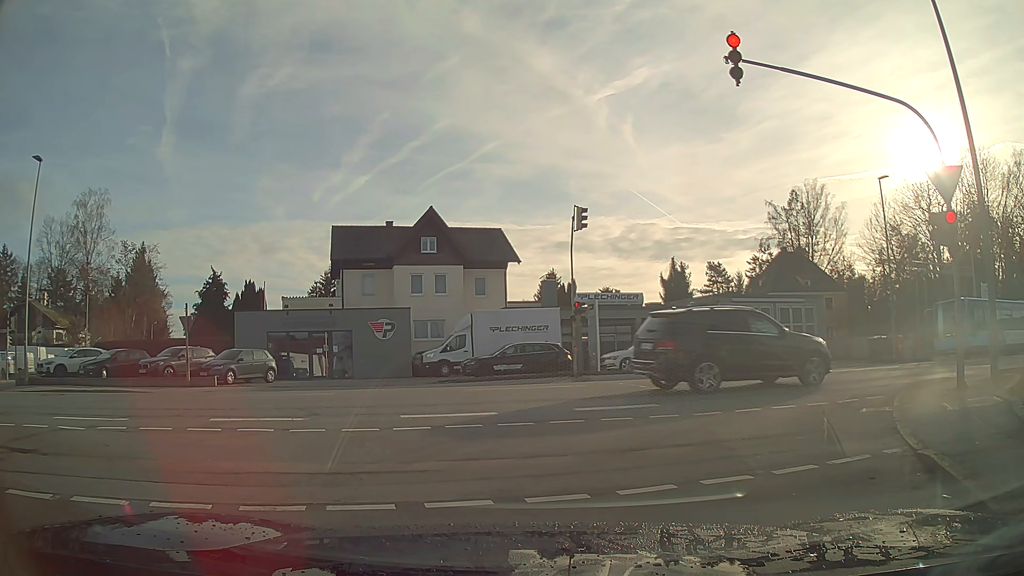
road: residential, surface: asphalt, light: Day
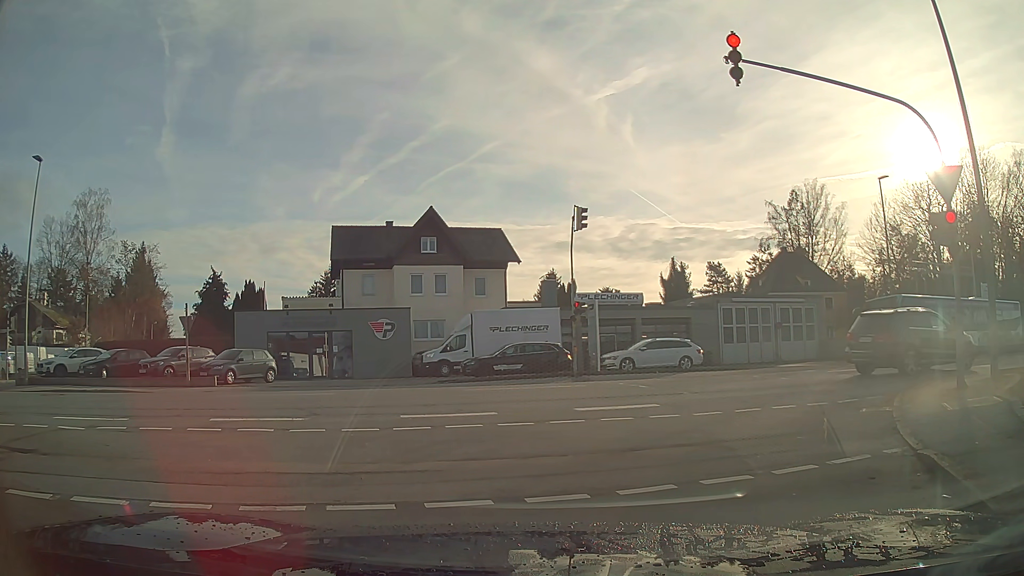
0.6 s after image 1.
(0.0, 0.0) m; 0°
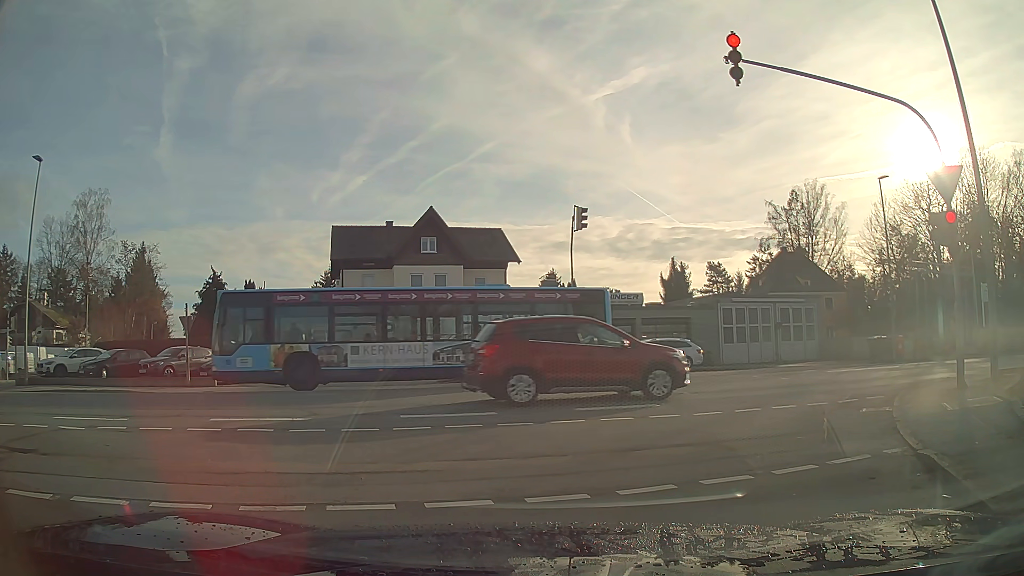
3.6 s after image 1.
(0.0, 0.0) m; 0°
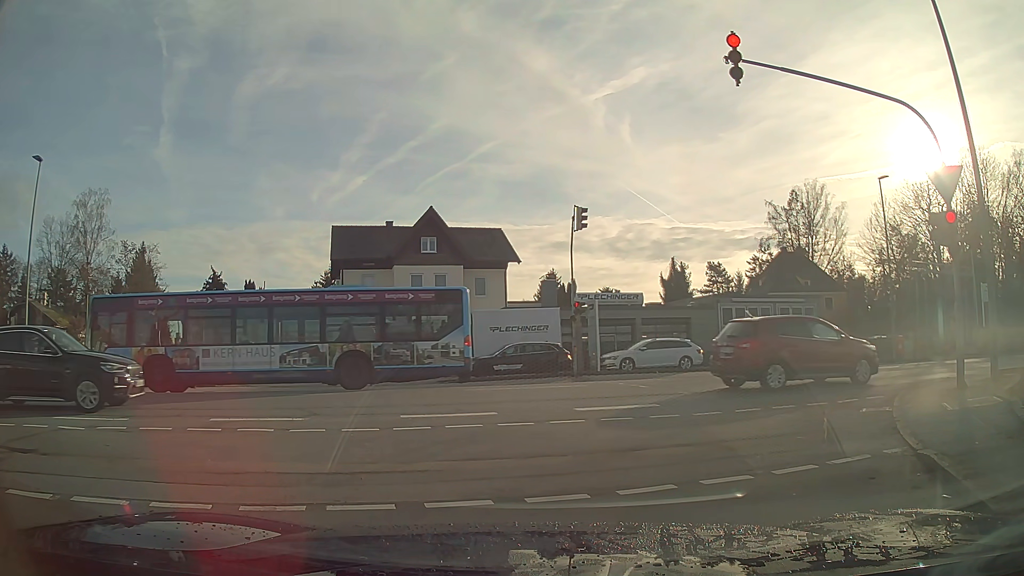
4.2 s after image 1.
(0.0, 0.0) m; 0°
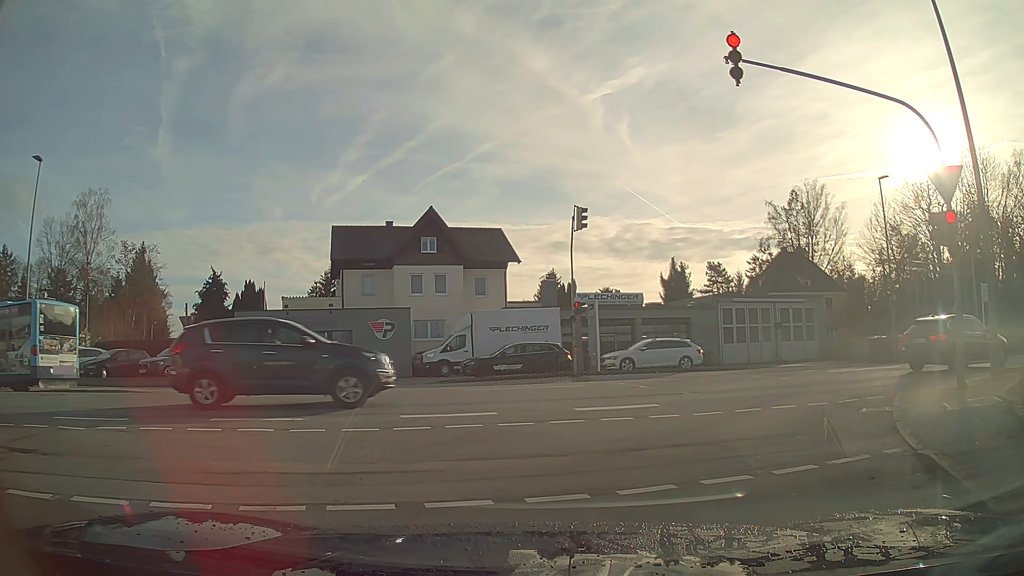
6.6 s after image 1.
(0.0, 0.0) m; 0°
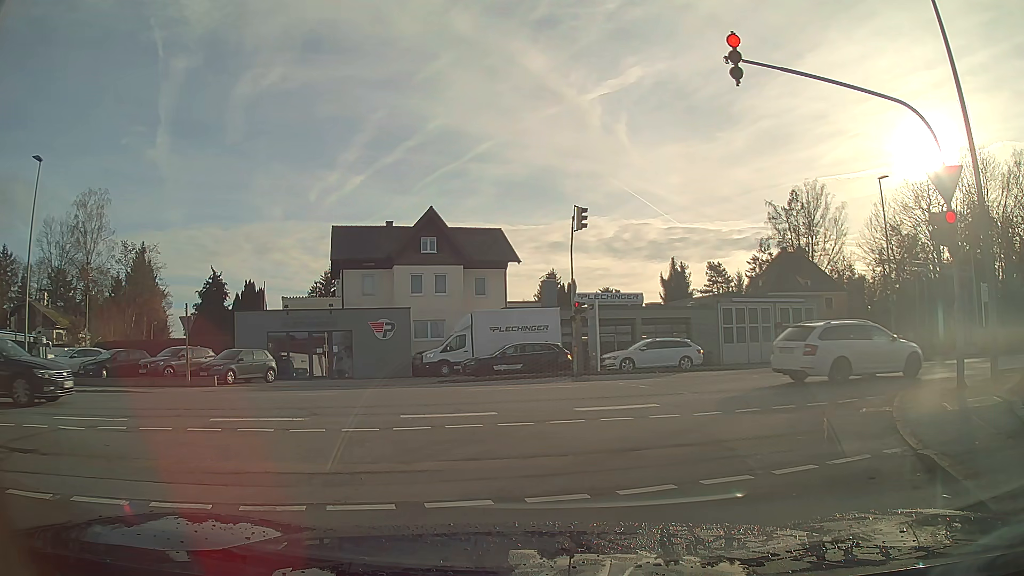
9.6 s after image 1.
(0.0, 0.0) m; 0°
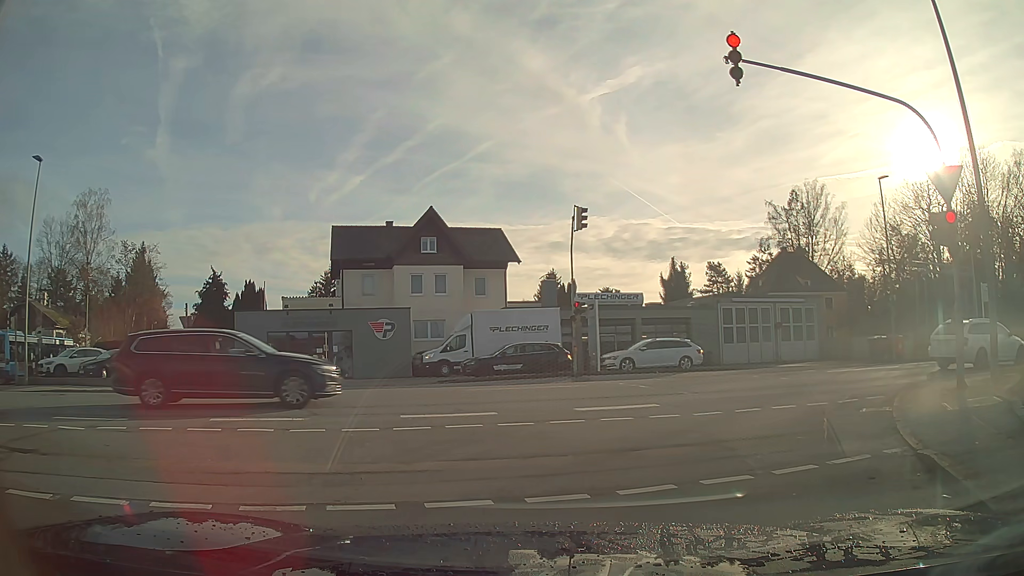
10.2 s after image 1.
(0.0, 0.0) m; 0°
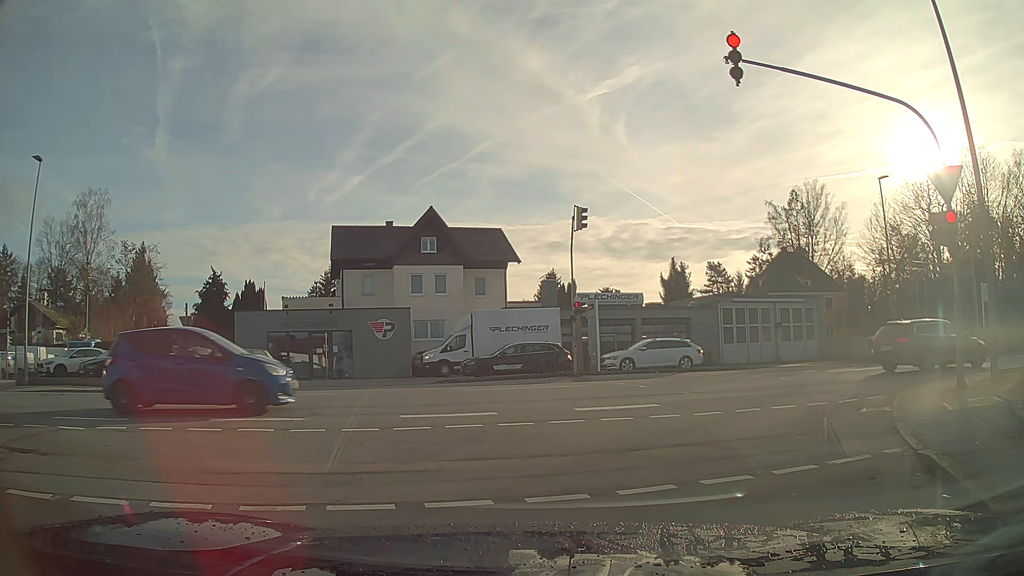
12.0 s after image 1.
(0.0, 0.0) m; 0°
